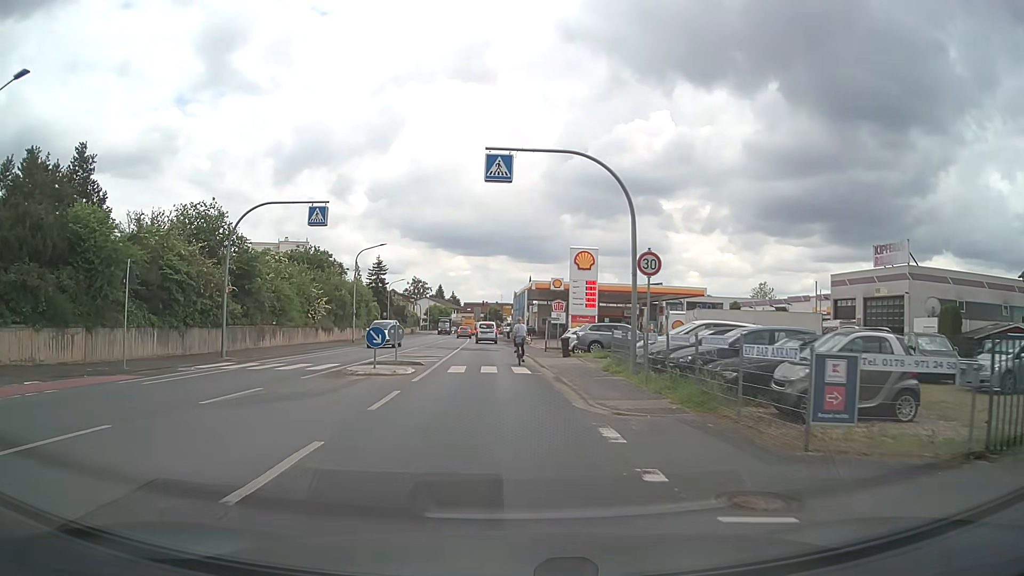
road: tertiary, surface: asphalt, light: Day
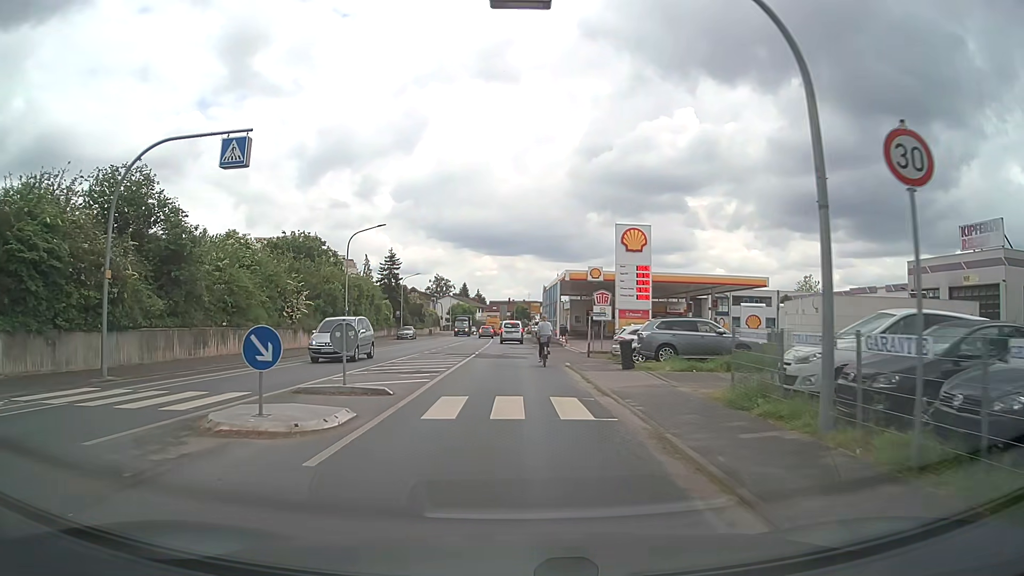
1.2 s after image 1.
(-0.2, +10.5) m; -2°
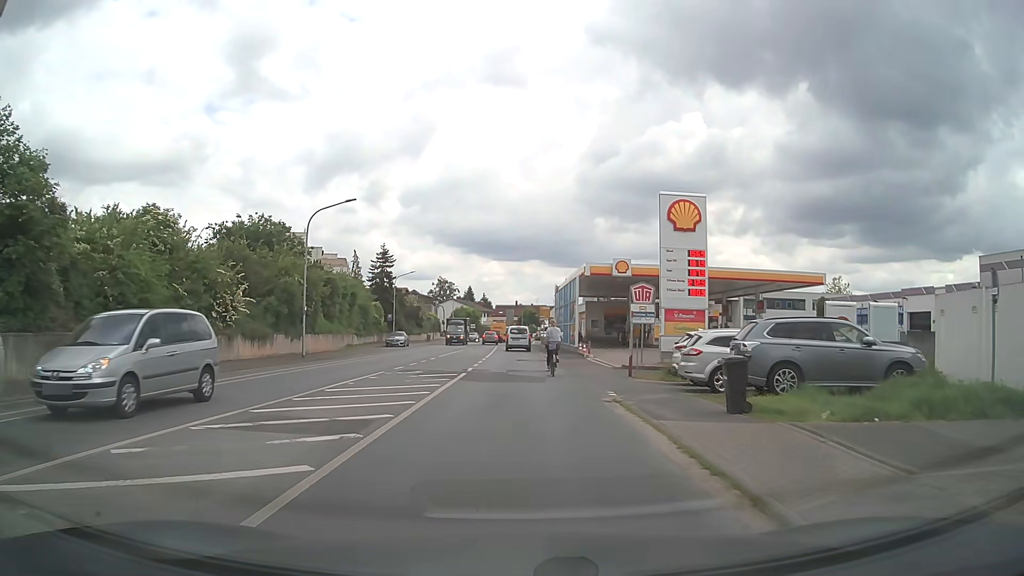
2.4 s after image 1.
(-0.1, +10.1) m; -1°
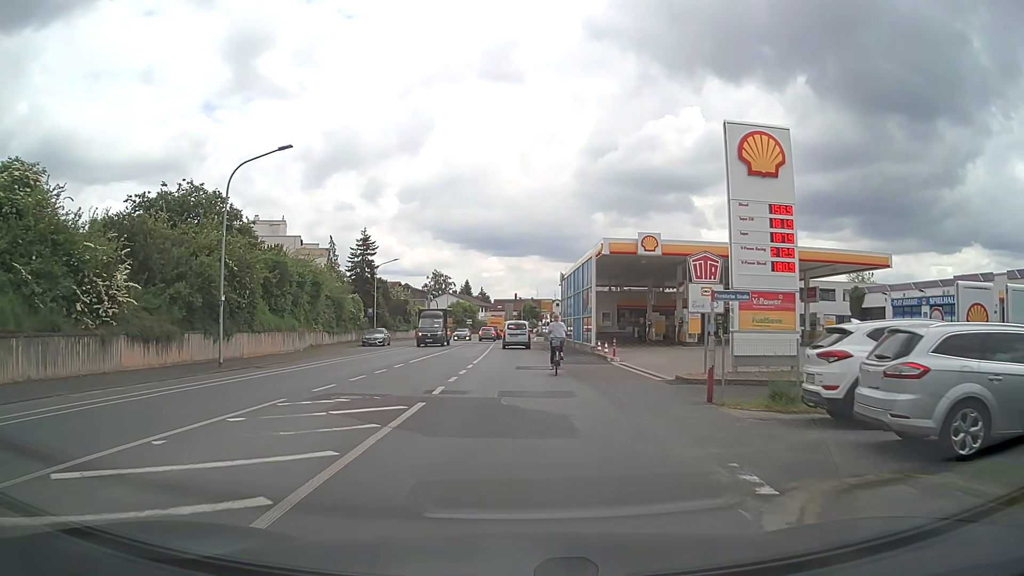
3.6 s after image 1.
(+0.1, +9.6) m; 0°
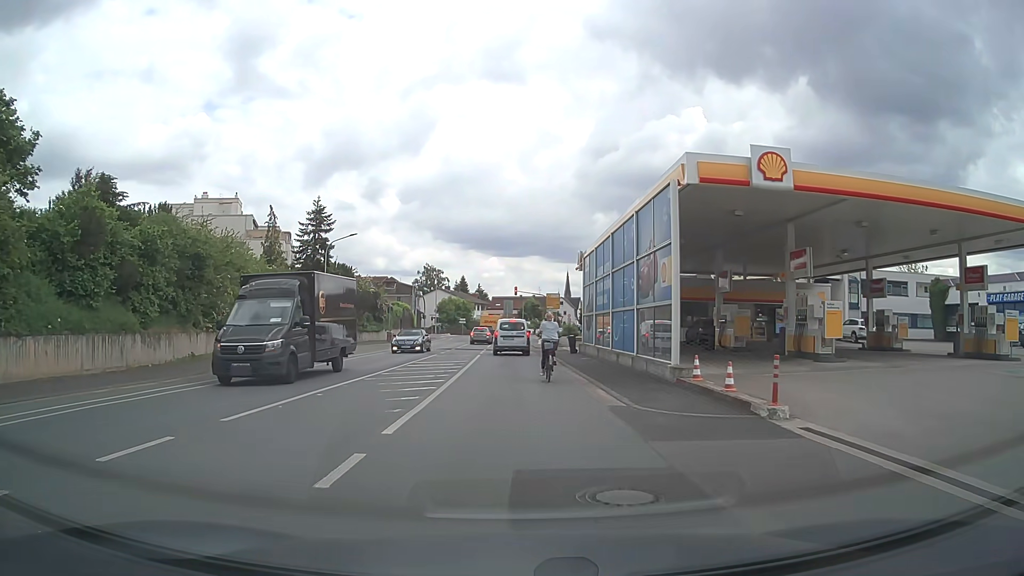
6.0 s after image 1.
(+0.1, +17.3) m; 0°
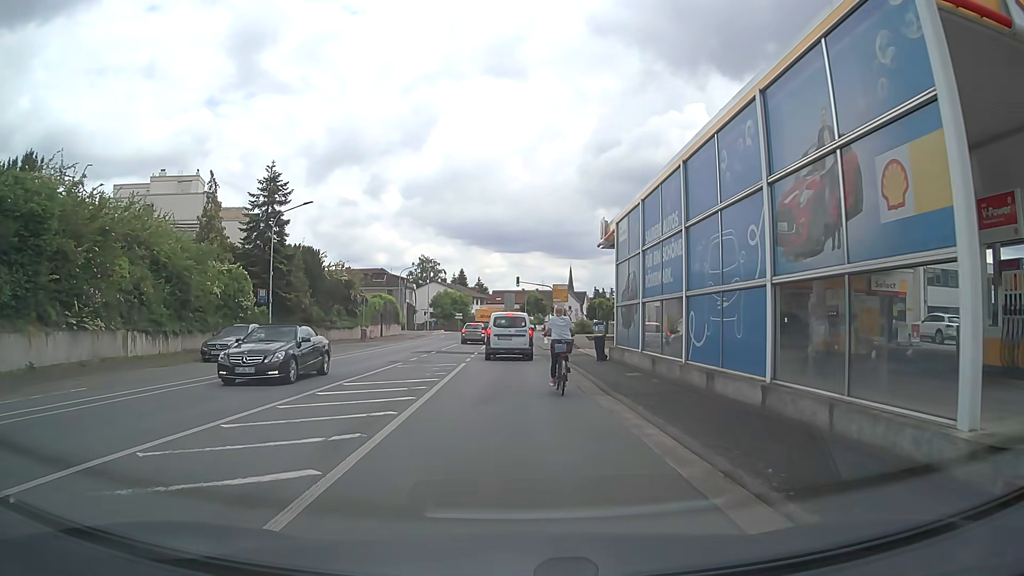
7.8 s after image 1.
(0.0, +11.0) m; -1°
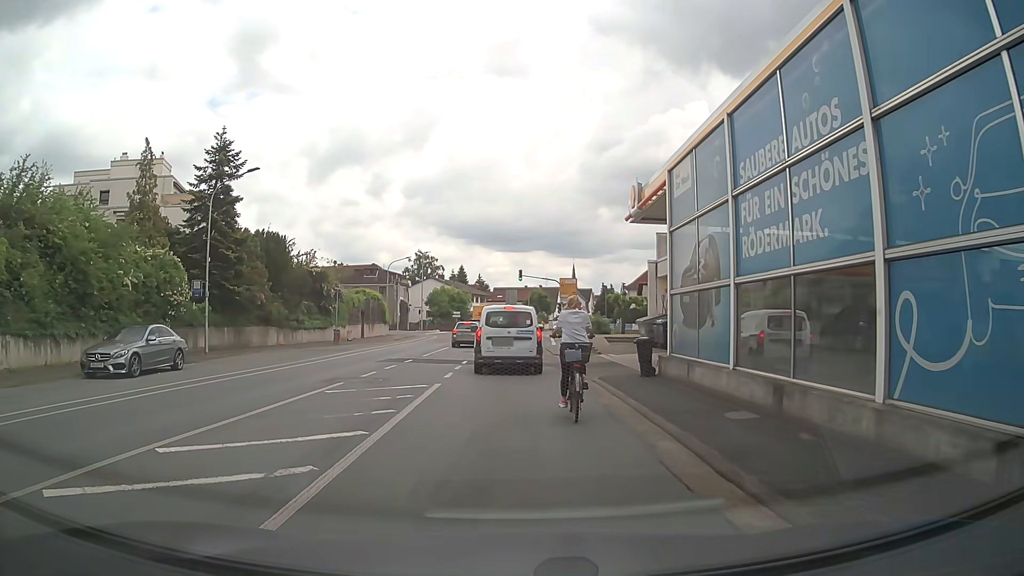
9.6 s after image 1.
(0.0, +8.1) m; +1°
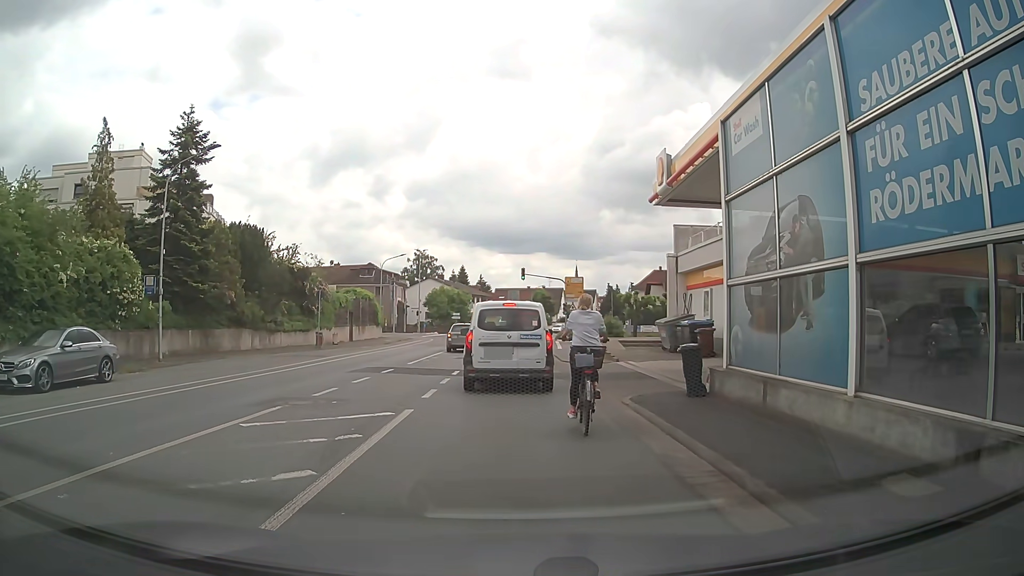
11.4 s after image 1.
(0.0, +4.1) m; -1°
